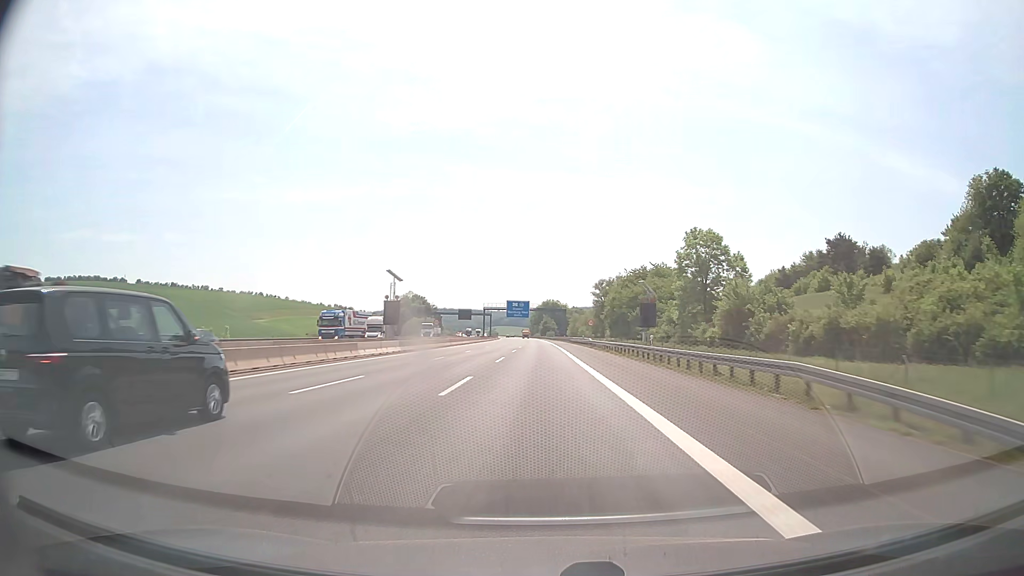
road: motorway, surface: asphalt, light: Day
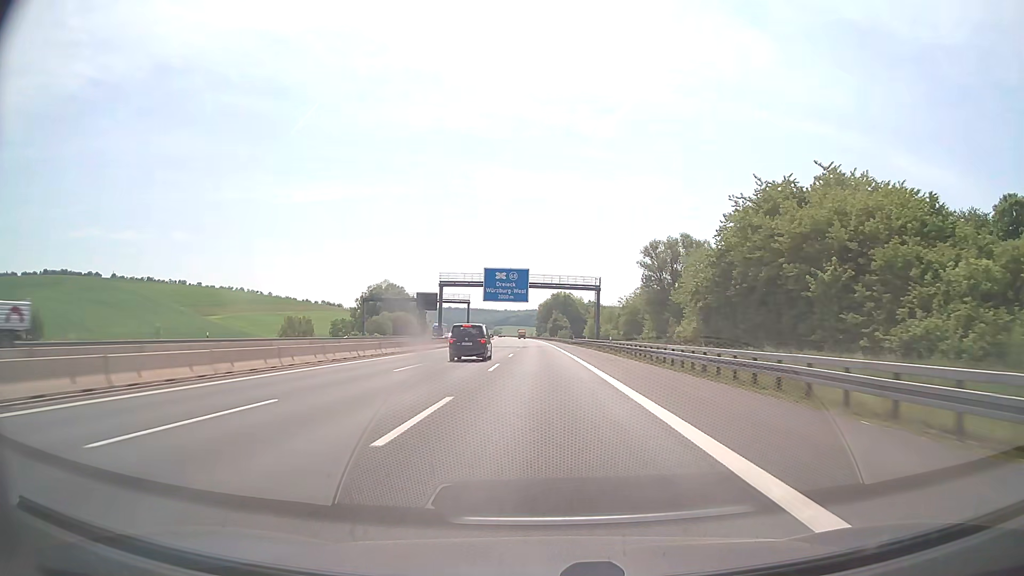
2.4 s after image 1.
(-0.5, +78.7) m; -1°
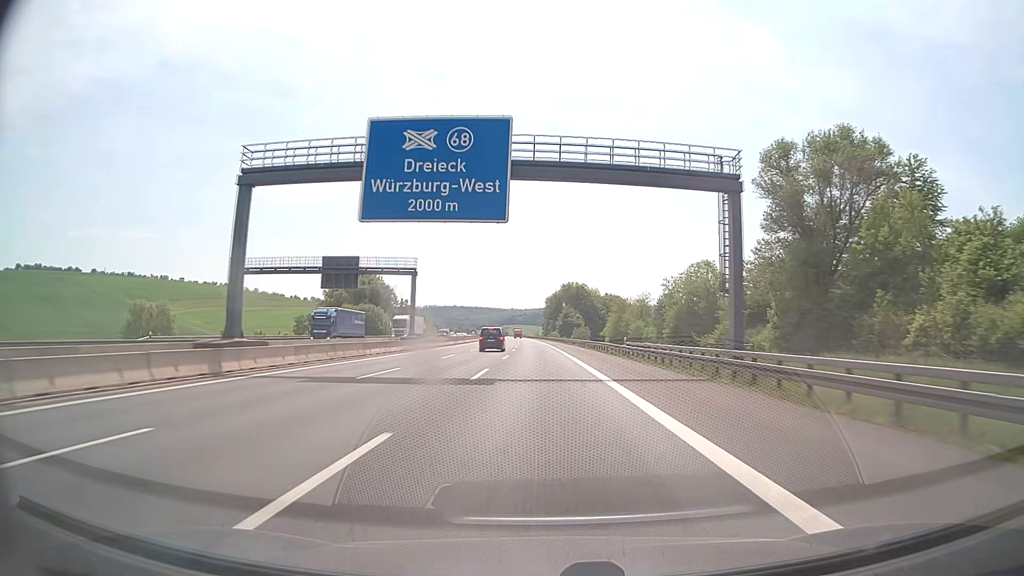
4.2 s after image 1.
(-0.2, +57.9) m; -1°
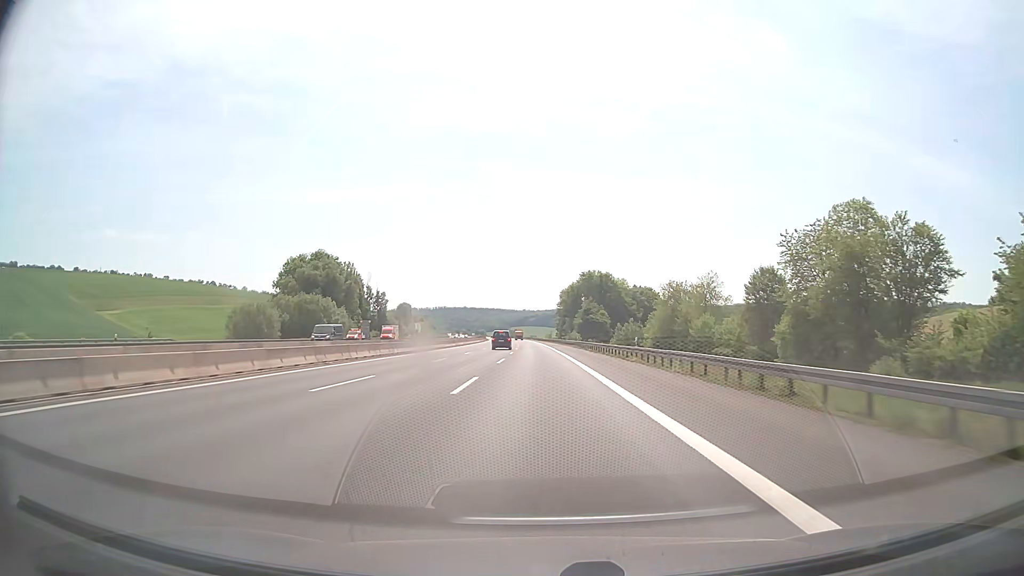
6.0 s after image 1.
(-0.4, +57.4) m; -1°
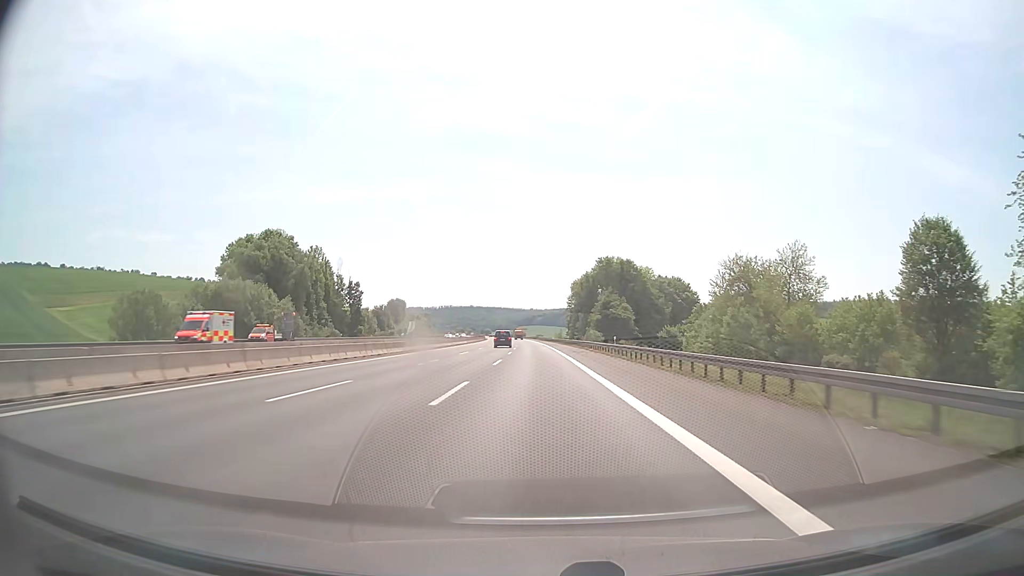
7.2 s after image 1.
(-0.2, +38.2) m; -1°
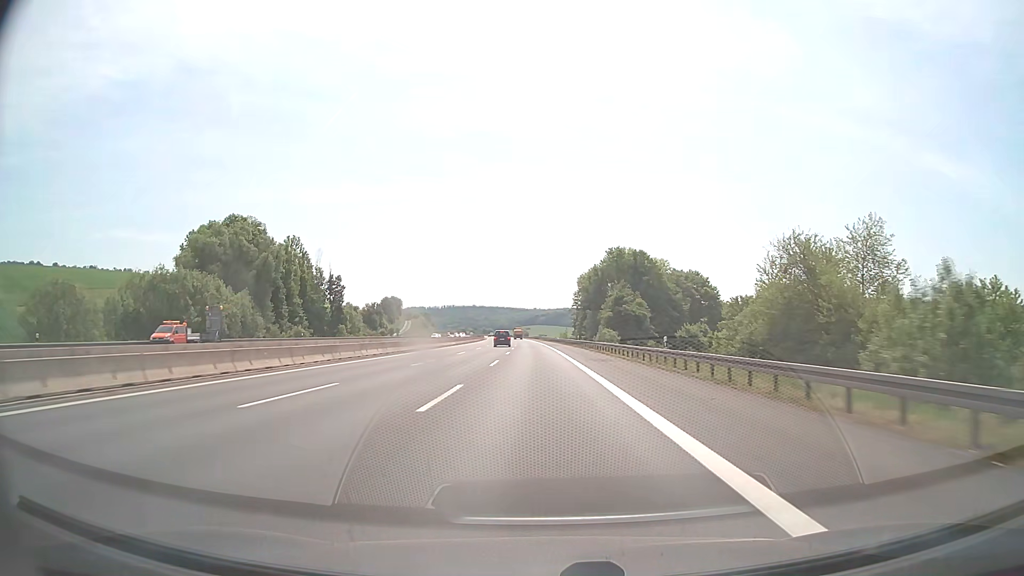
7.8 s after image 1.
(-0.1, +19.1) m; 0°
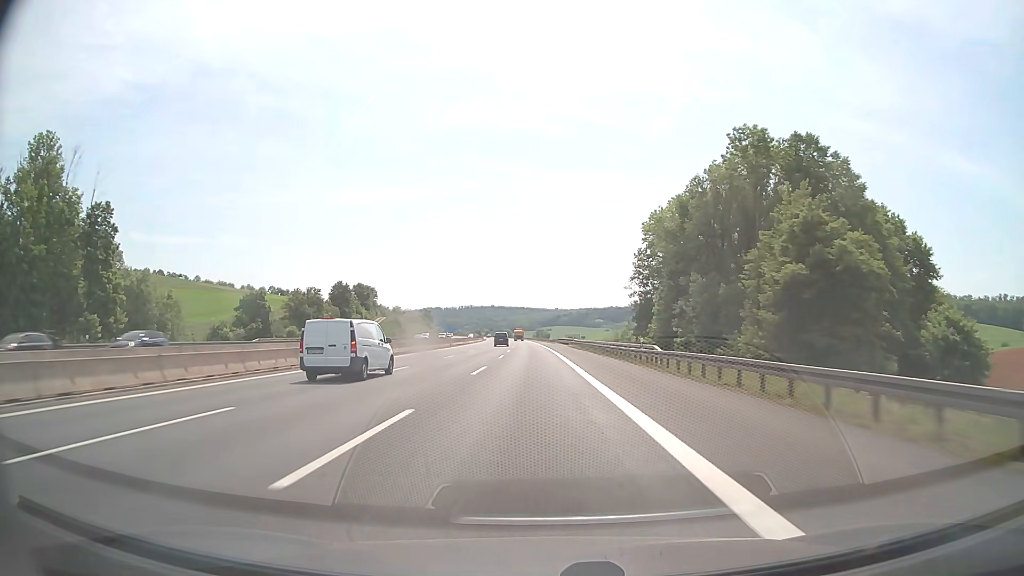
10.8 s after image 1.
(-1.7, +95.1) m; -2°
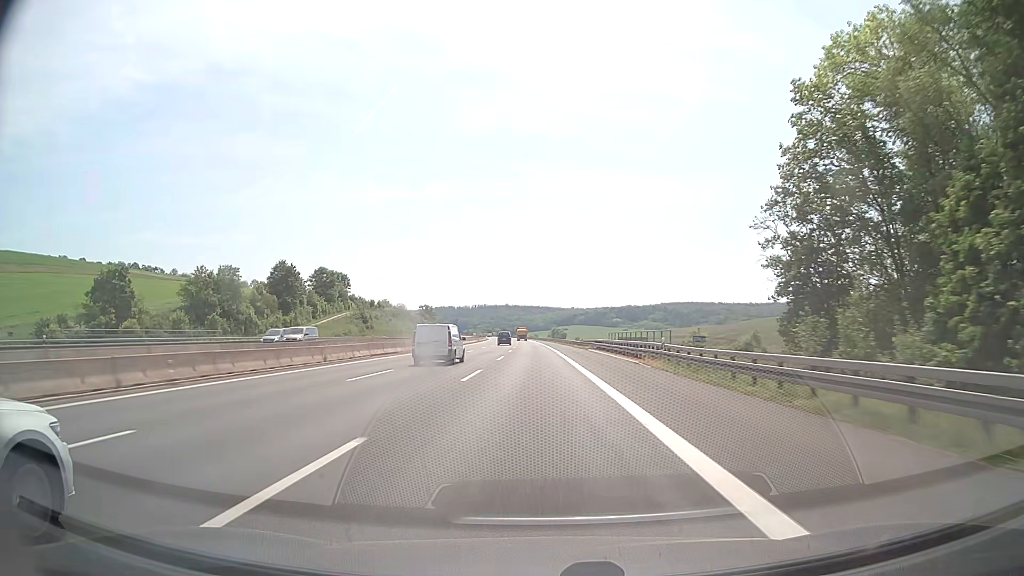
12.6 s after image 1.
(-0.7, +57.0) m; -1°
(0, +10) (0, +20) (0, +30) (0, +40) (-1, +50) (-1, +60) (-1, +70) (-1, +80) (-2, +90) (-2, +100) m
